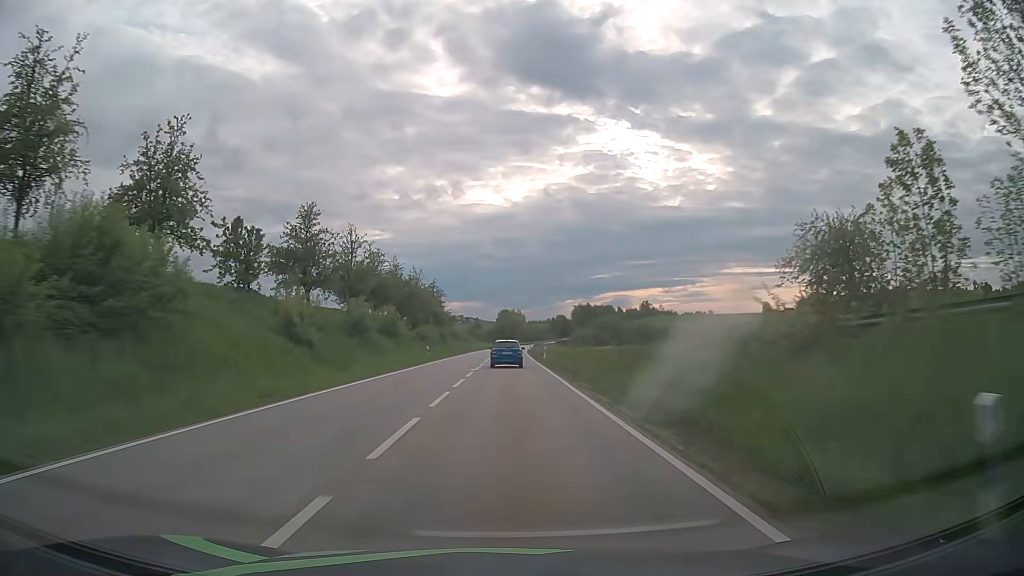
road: secondary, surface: asphalt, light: Day
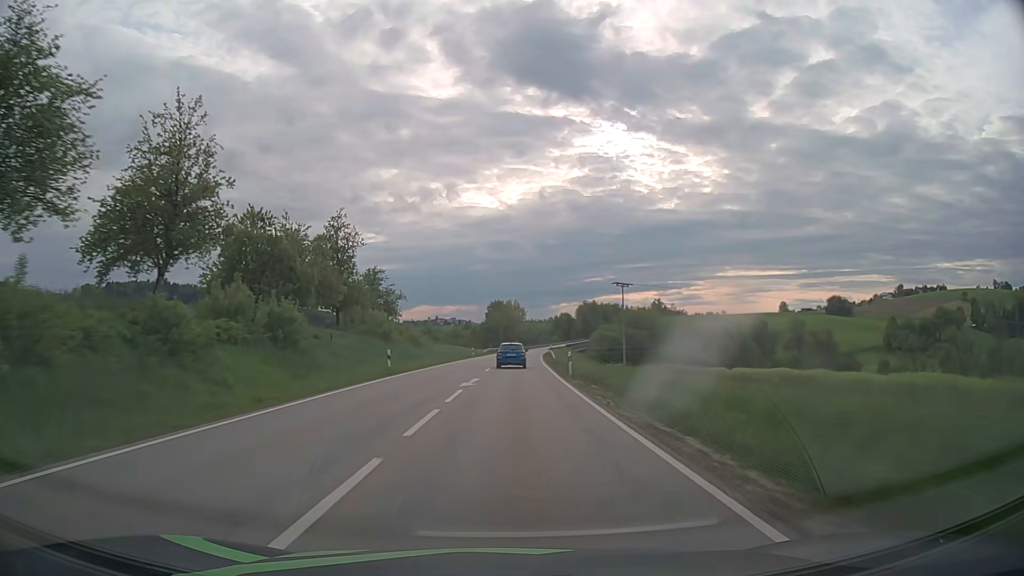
(+0.3, +64.5) m; 0°
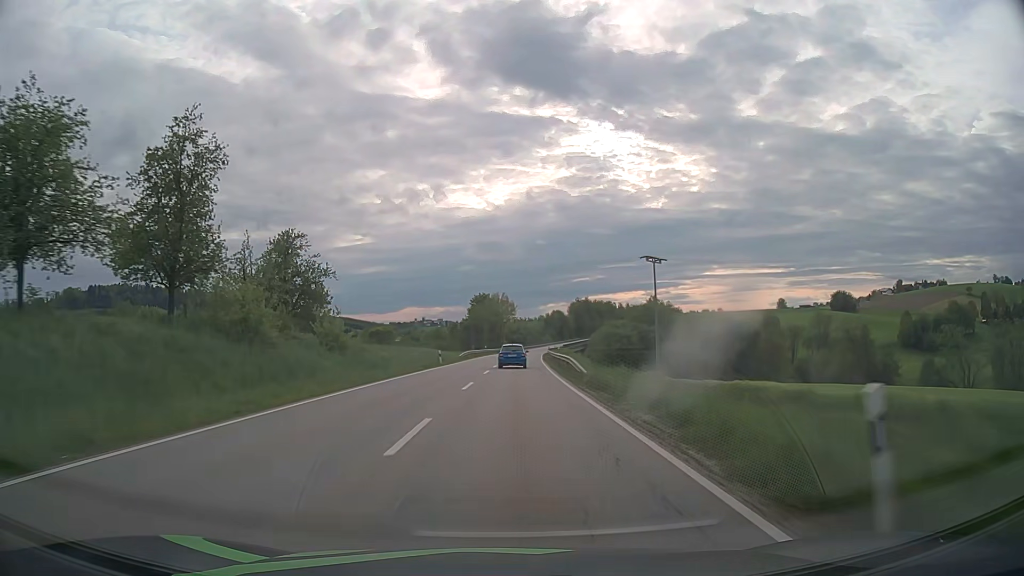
(+0.3, +26.1) m; +1°
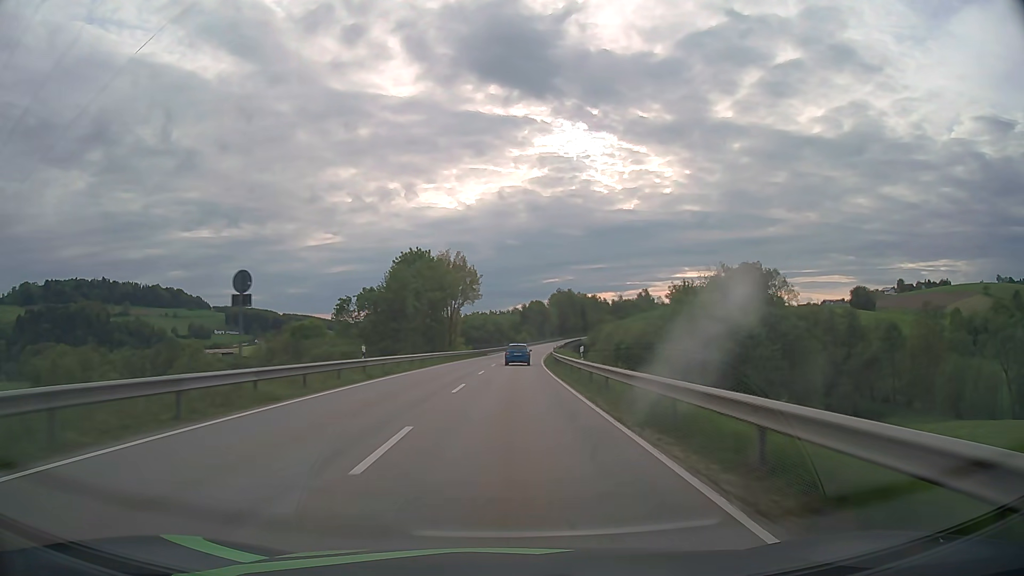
(+1.8, +67.7) m; +3°
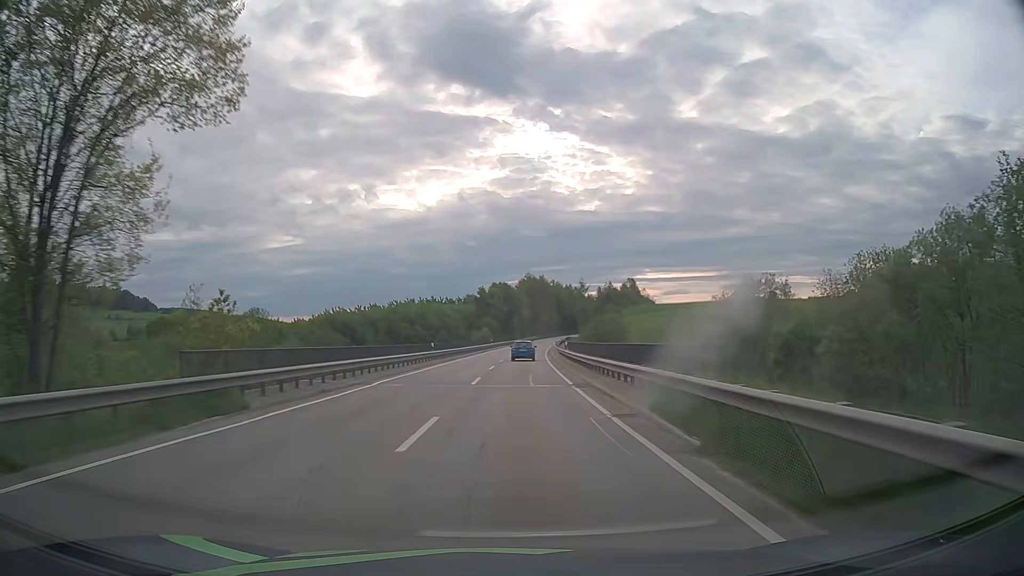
(+1.8, +71.5) m; +3°
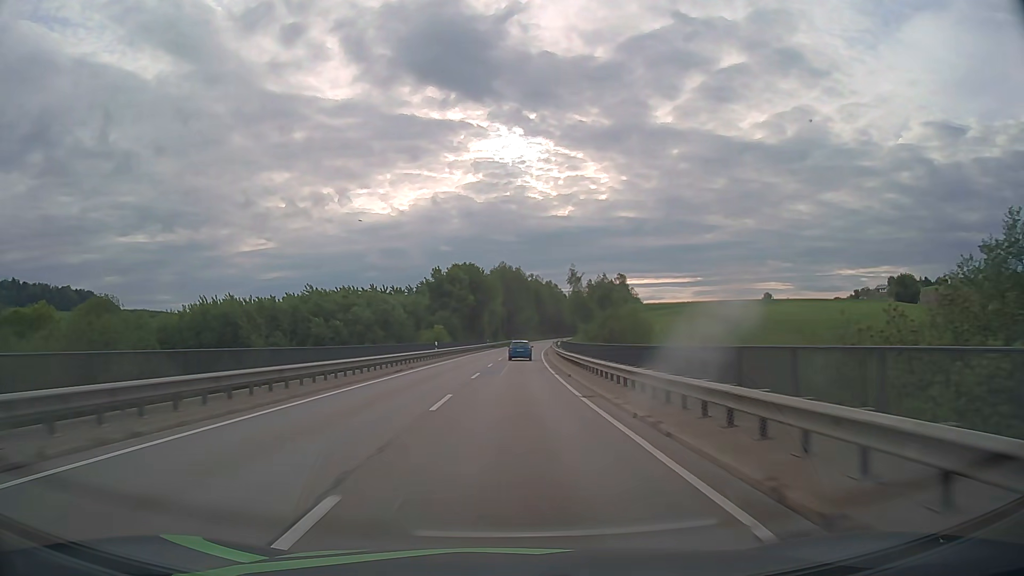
(+1.1, +44.4) m; +3°
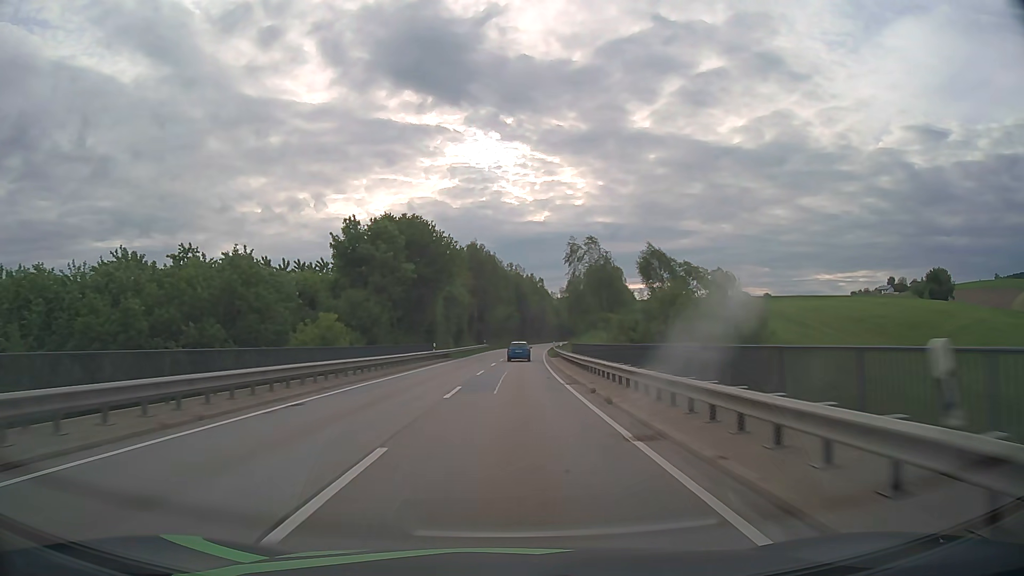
(+0.8, +45.1) m; +2°
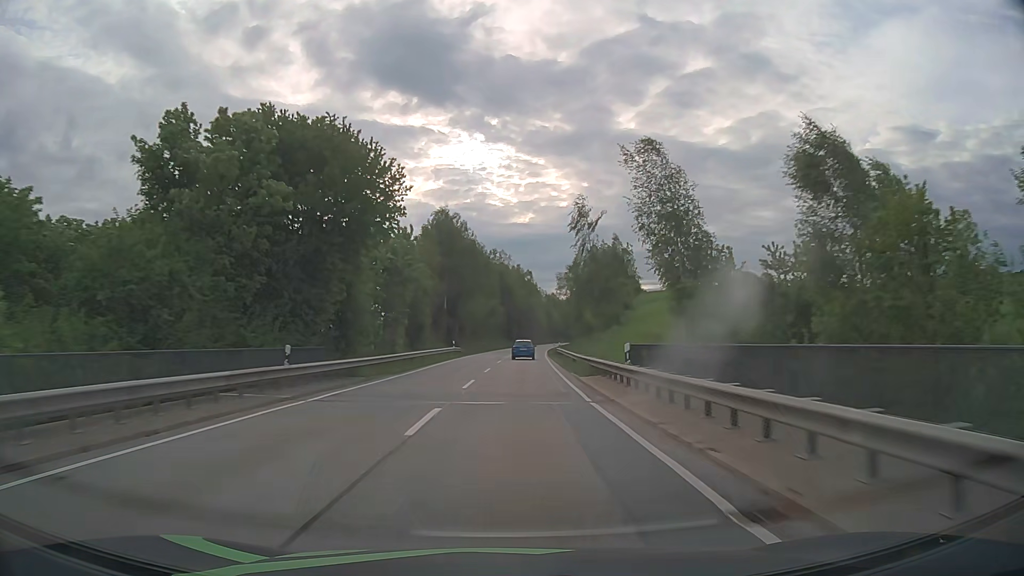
(+0.4, +30.4) m; +1°
(0, +10) (0, +20) (0, +30) (+1, +40) (+1, +50) (+2, +60) (+2, +70) (+3, +80) (+4, +90) (+4, +100) m
